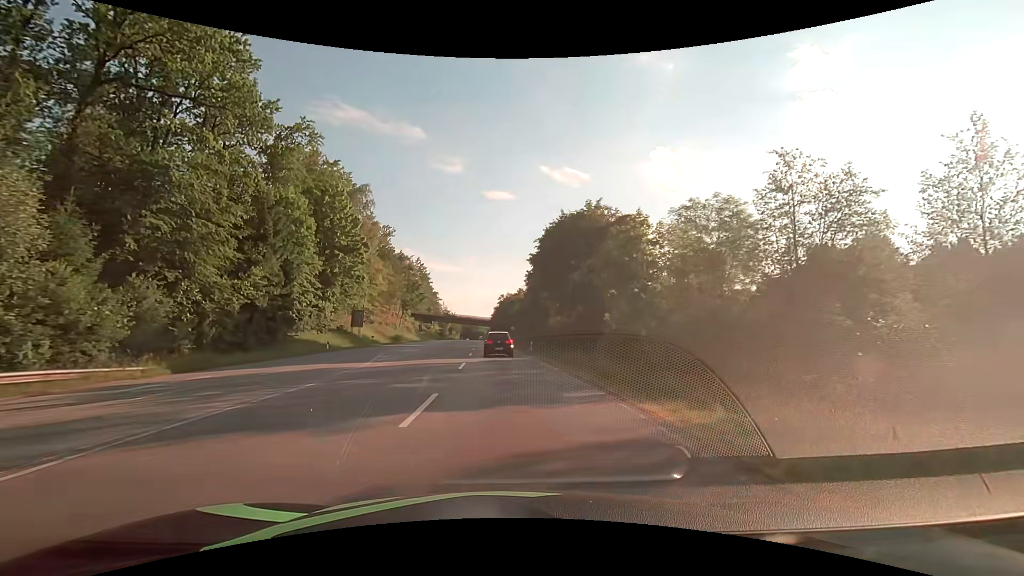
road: secondary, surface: asphalt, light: Day
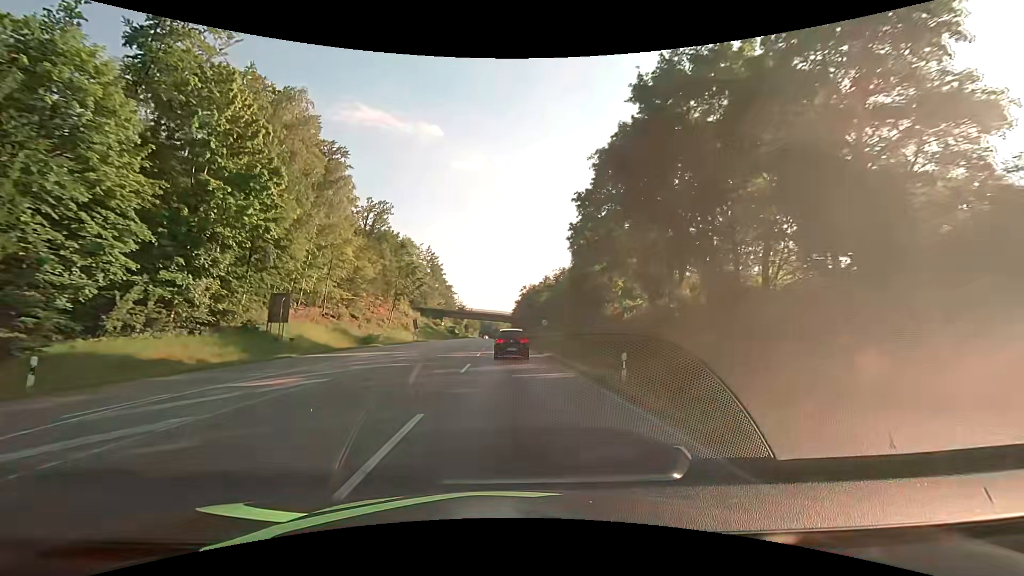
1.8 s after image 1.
(-0.8, +27.0) m; -3°
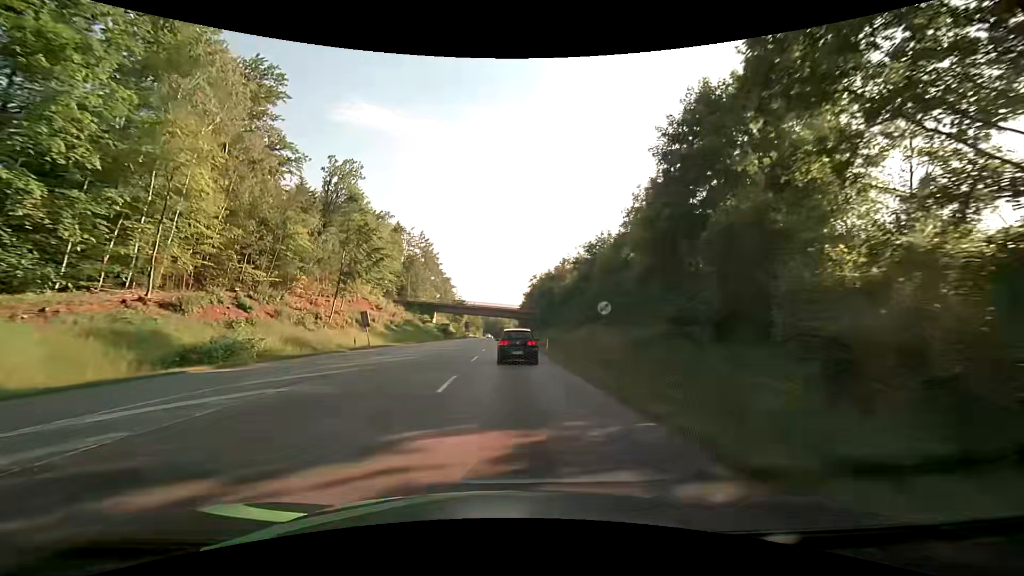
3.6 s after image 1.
(-0.1, +28.6) m; -1°
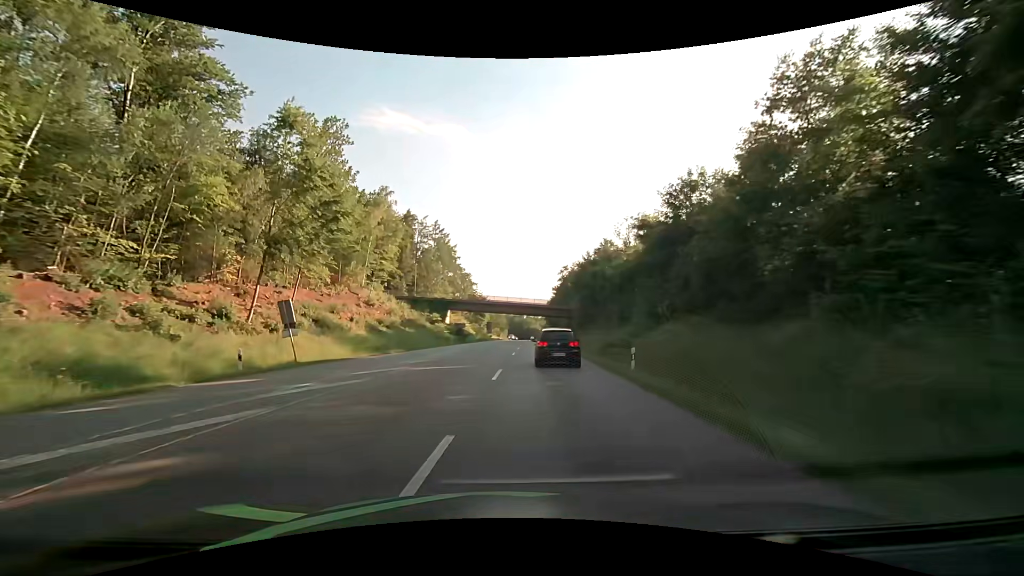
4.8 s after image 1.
(-0.3, +20.5) m; -2°
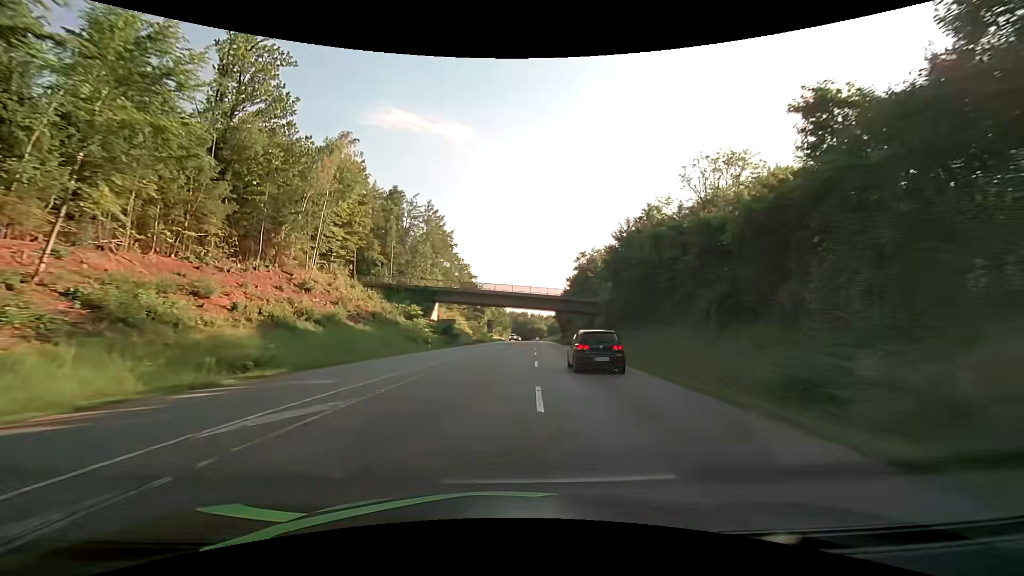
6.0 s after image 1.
(-0.2, +22.4) m; -1°
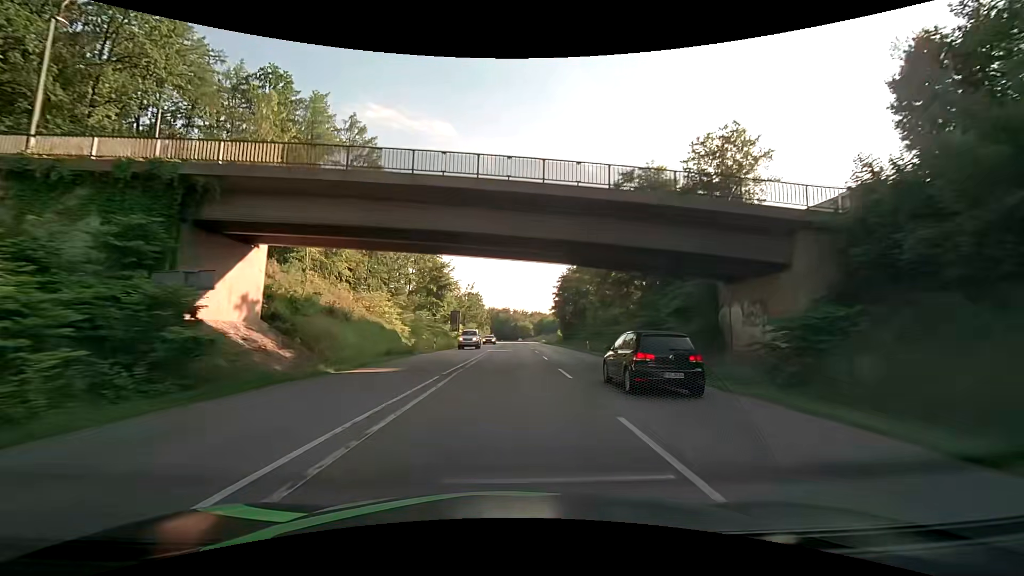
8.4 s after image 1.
(+1.6, +51.2) m; +3°
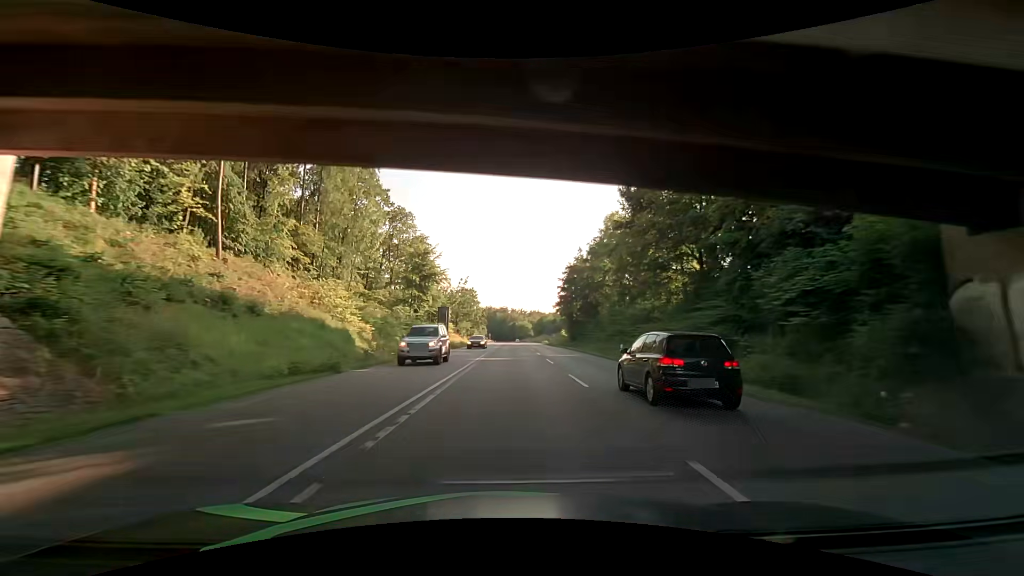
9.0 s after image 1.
(+0.1, +14.2) m; +1°
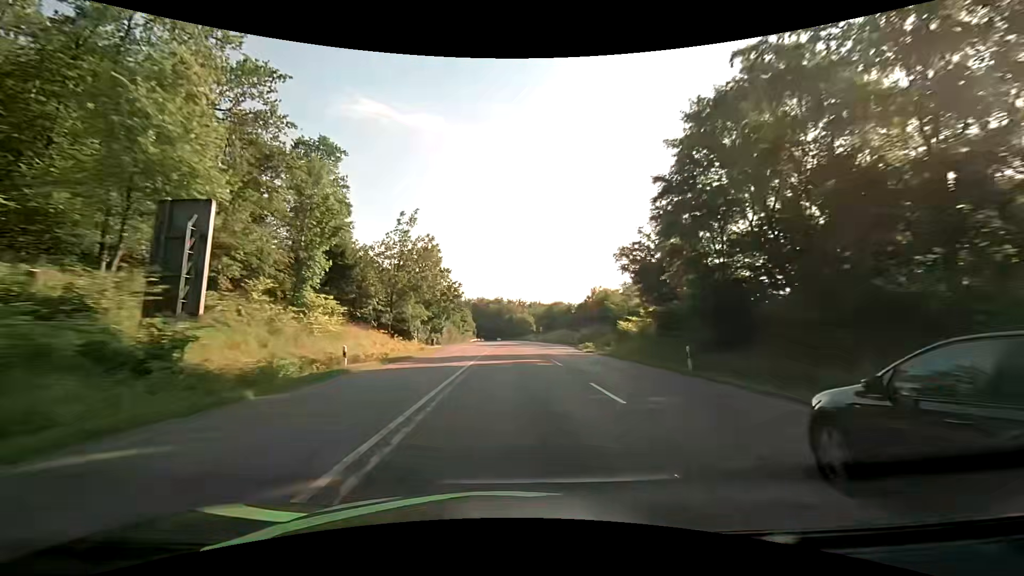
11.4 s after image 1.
(-0.3, +61.5) m; 0°
(0, +10) (0, +20) (0, +30) (0, +40) (0, +50) (+1, +60) (+1, +70) (+1, +80) (+1, +90) (+1, +100) m
